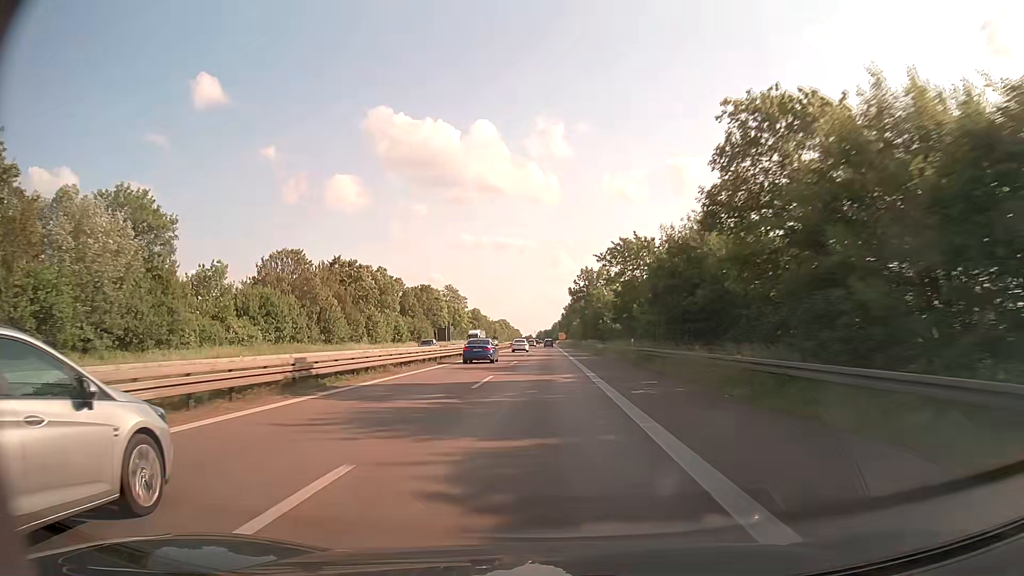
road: trunk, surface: asphalt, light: Day
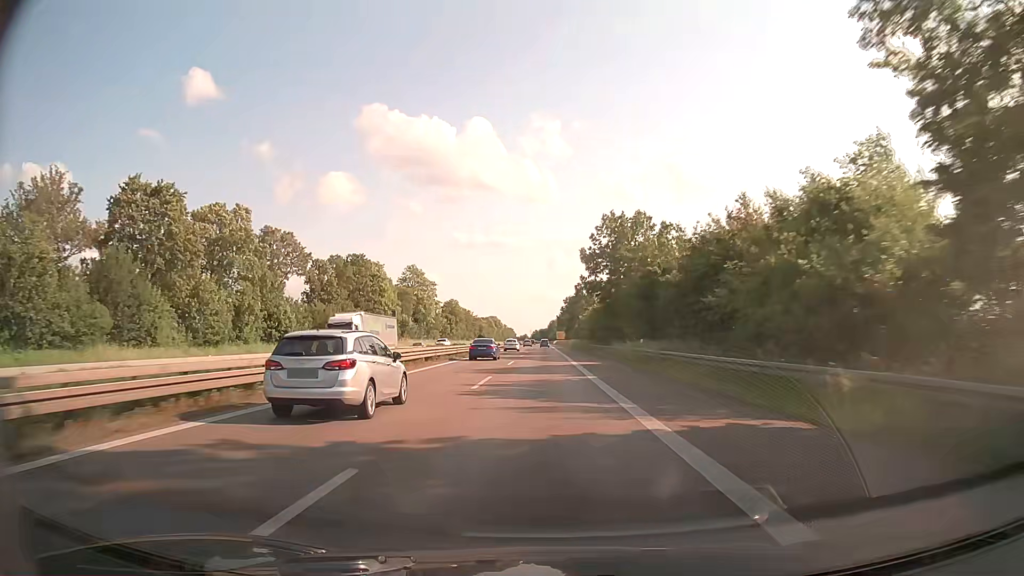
(-0.2, +54.3) m; 0°
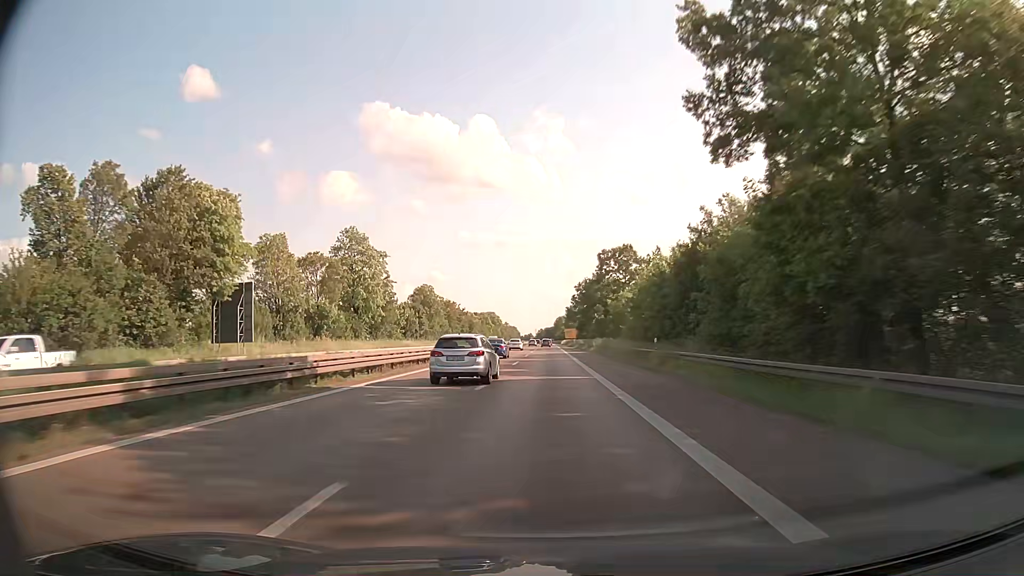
(-0.1, +54.7) m; 0°
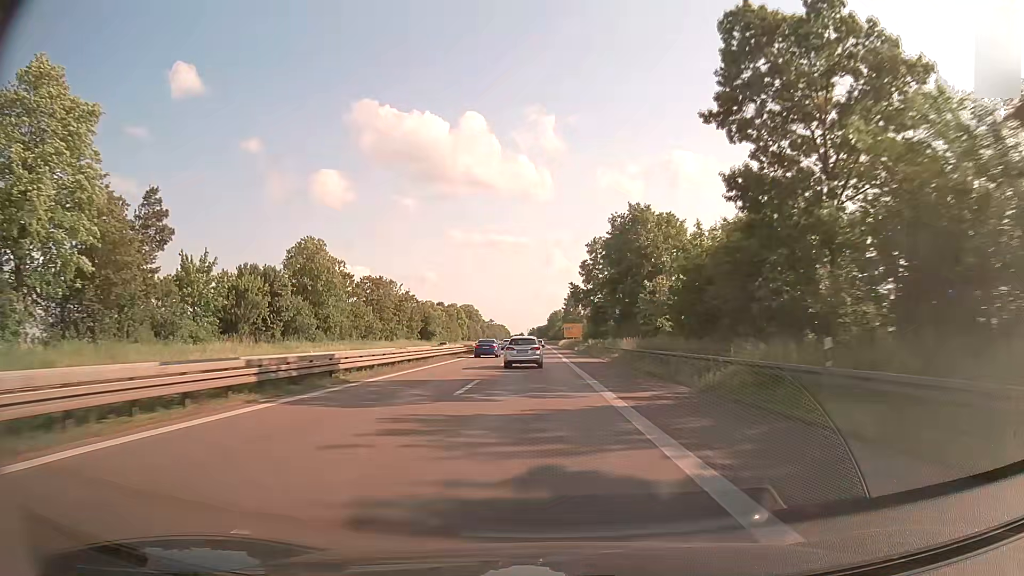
(+0.4, +73.5) m; +1°
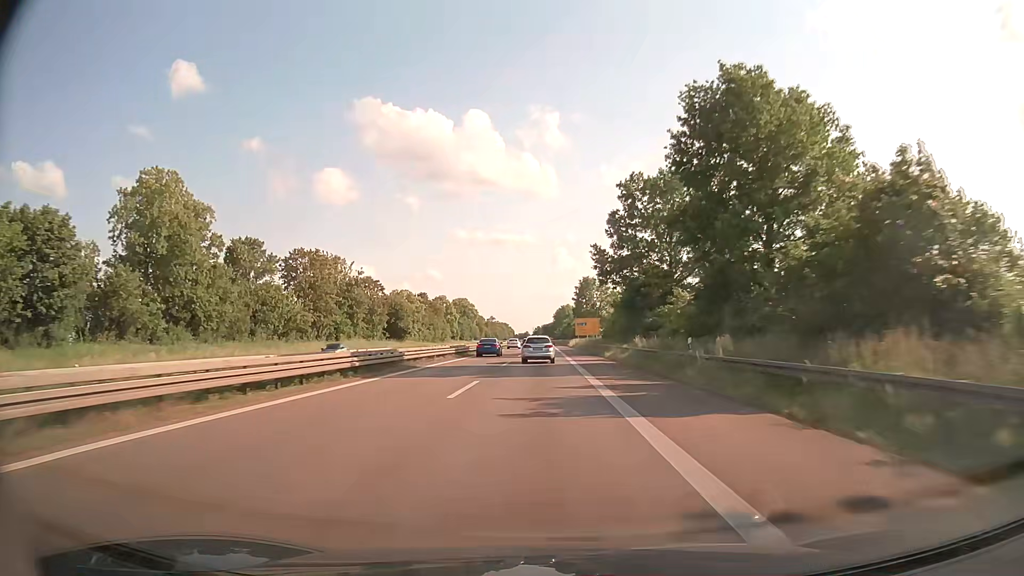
(-0.2, +37.0) m; -1°
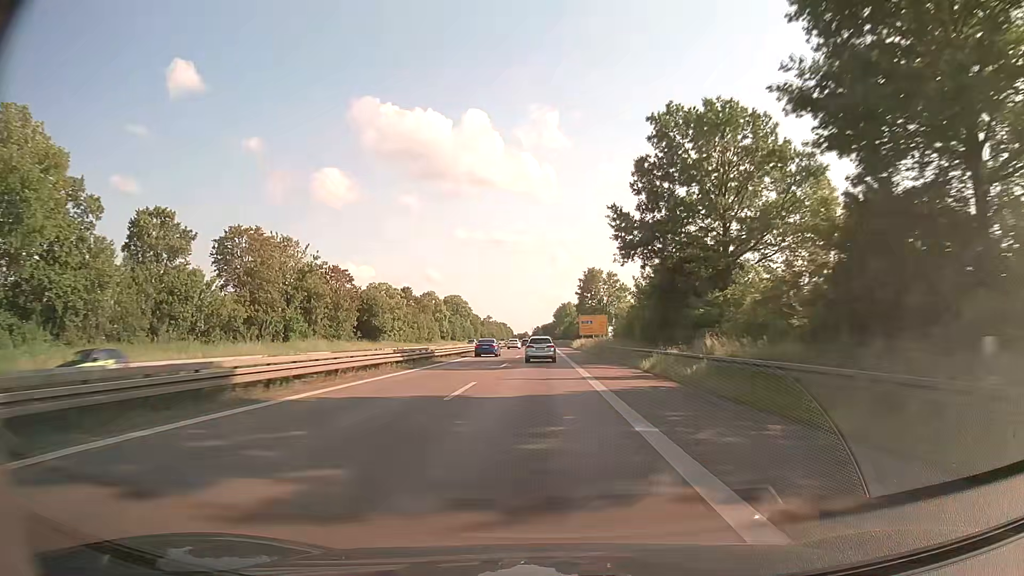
(0.0, +18.5) m; 0°
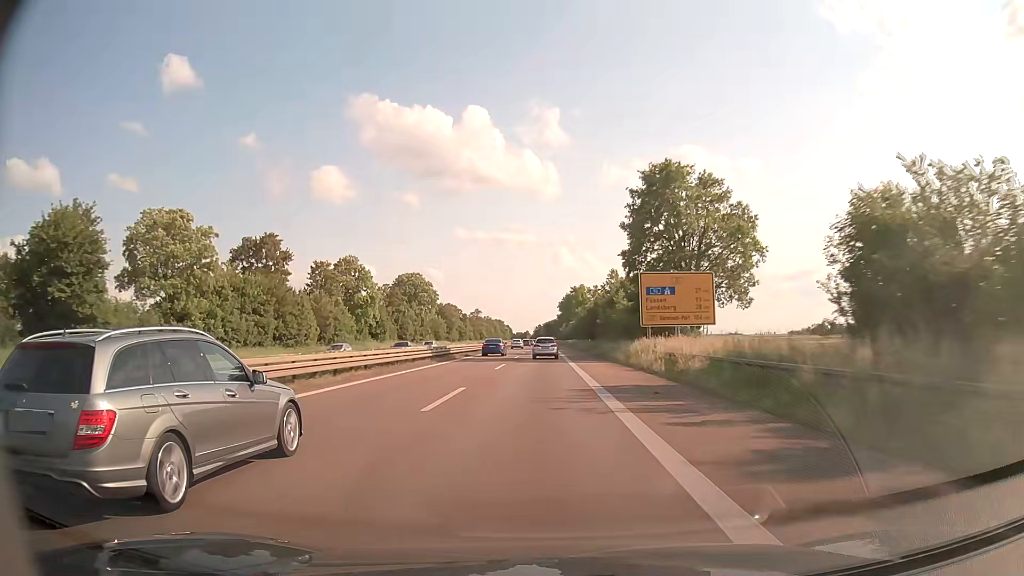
(-0.1, +74.1) m; 0°
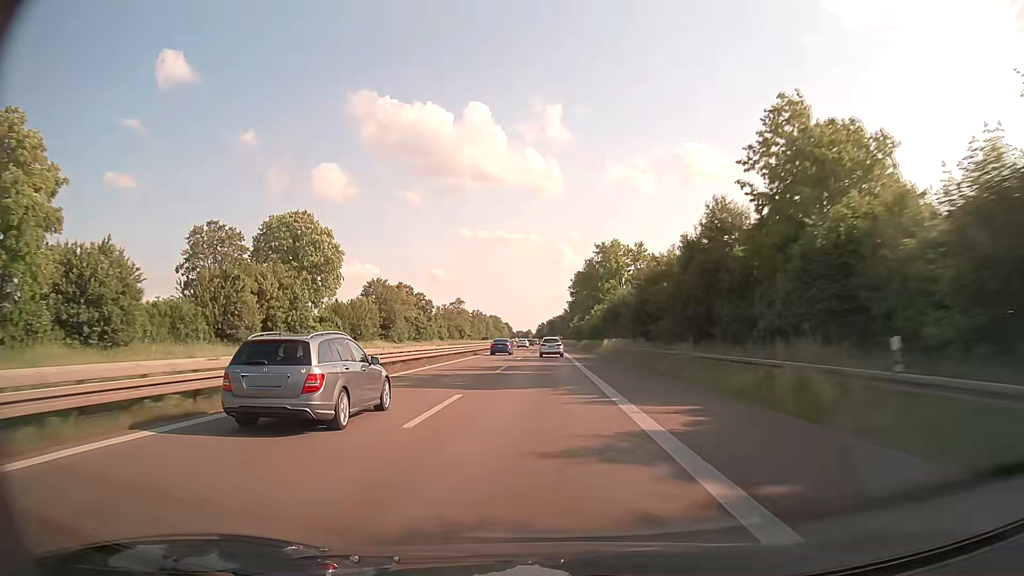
(-0.2, +74.4) m; 0°
(0, +10) (0, +20) (0, +30) (0, +40) (0, +50) (0, +60) (0, +70) (0, +80) (0, +90) (0, +100) m
